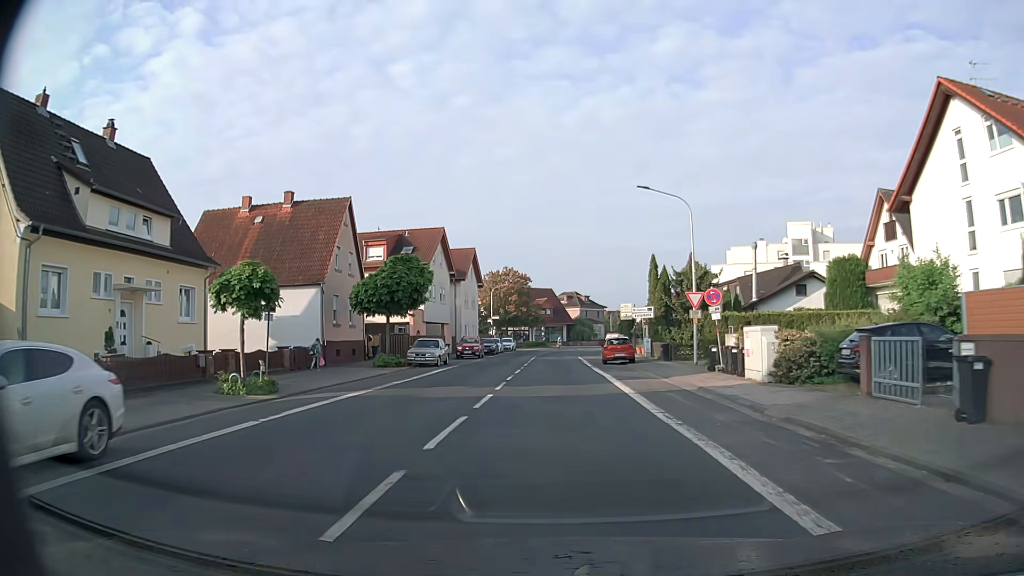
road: secondary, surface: asphalt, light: Day
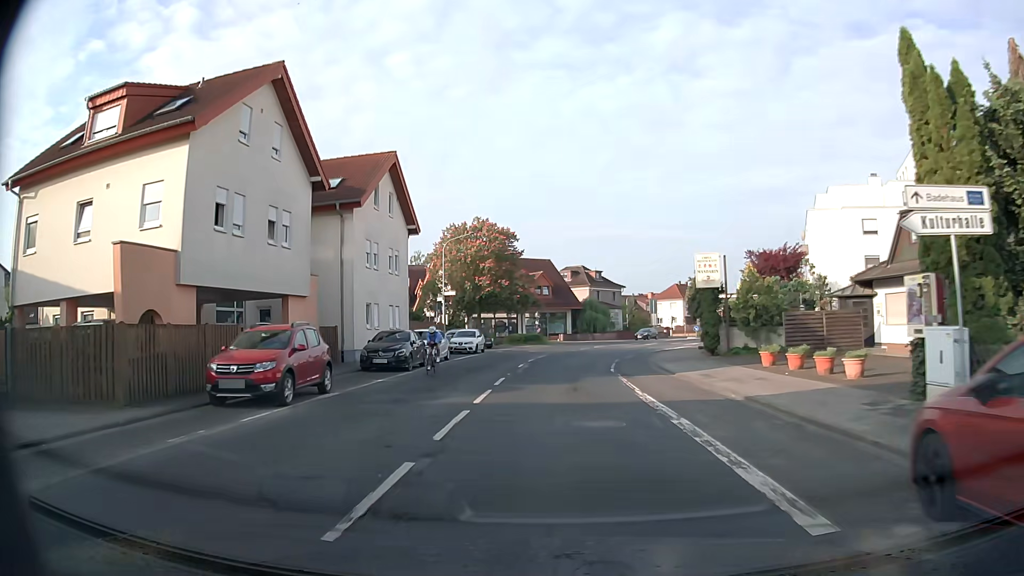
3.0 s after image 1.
(0.0, +34.4) m; 0°
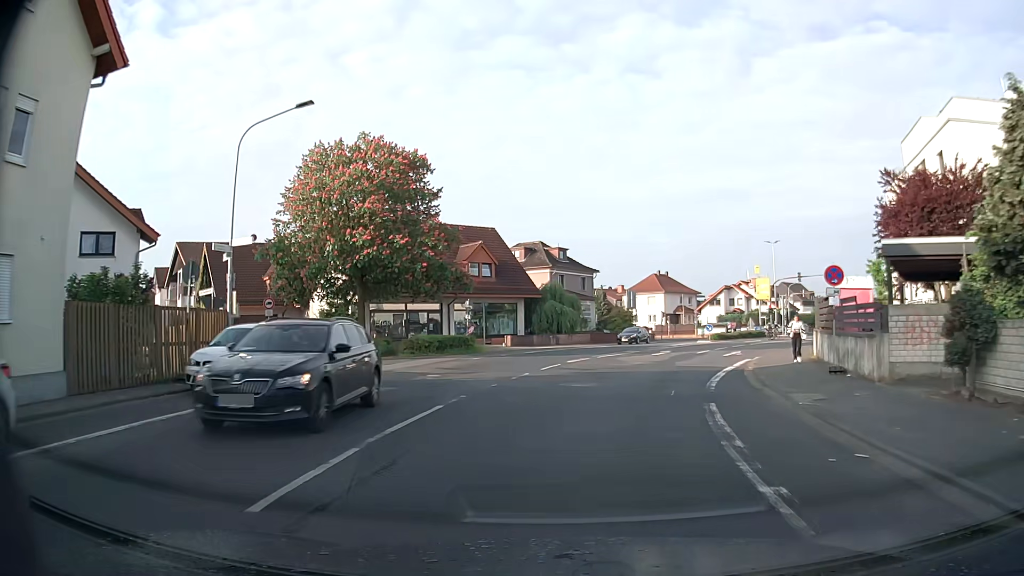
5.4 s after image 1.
(+0.5, +26.1) m; +4°
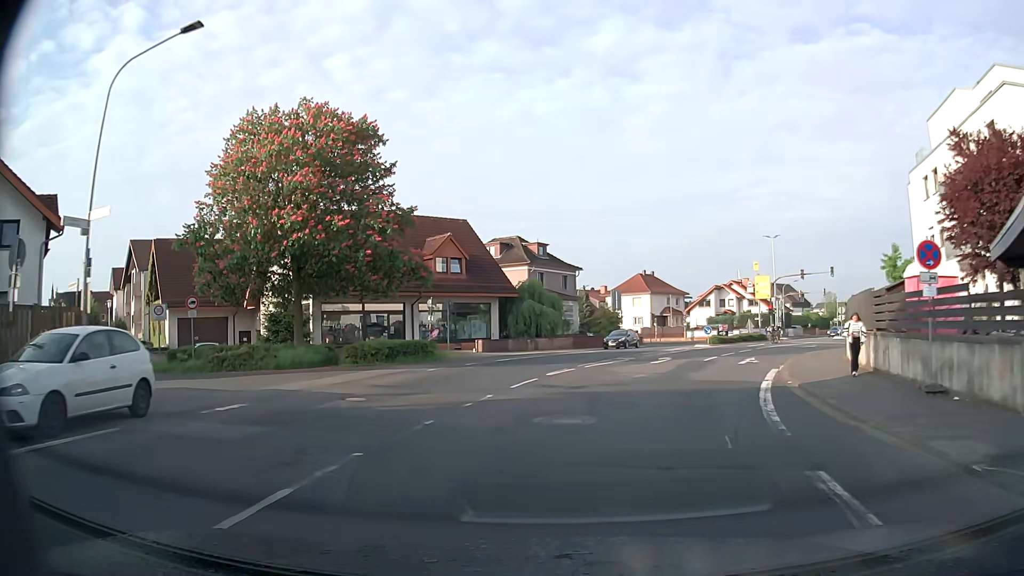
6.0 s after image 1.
(0.0, +6.1) m; +2°
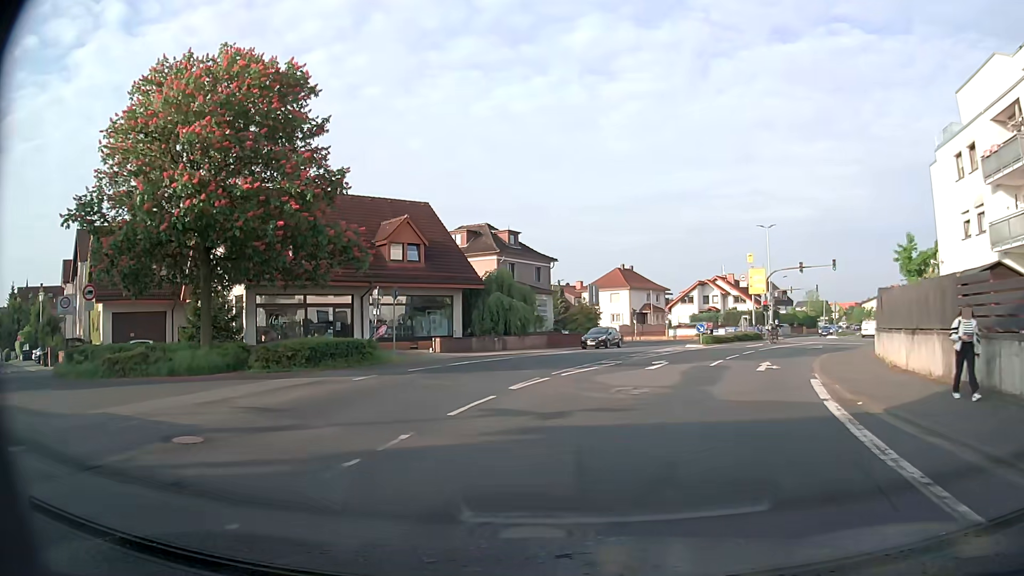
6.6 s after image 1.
(+0.1, +5.9) m; +2°
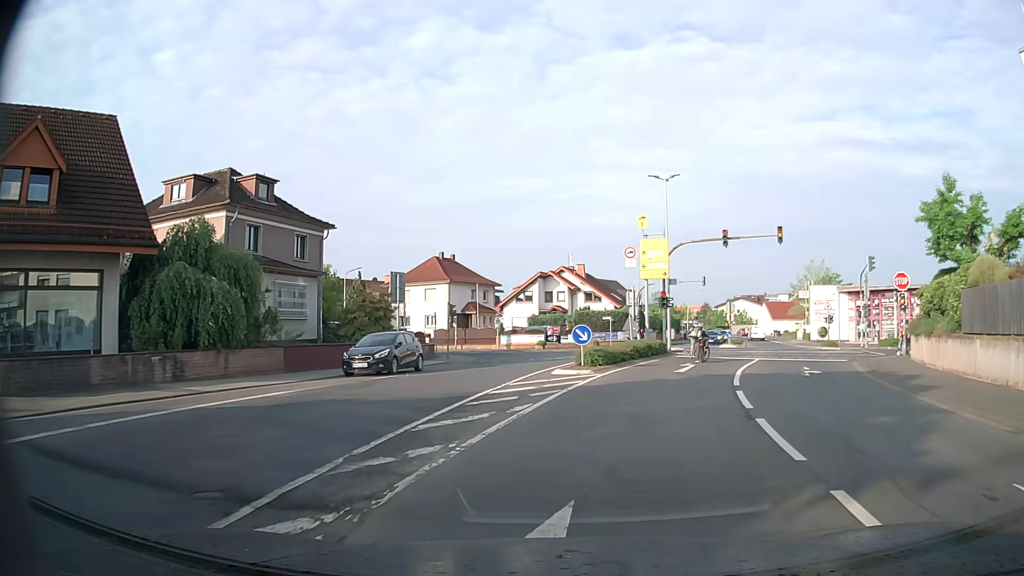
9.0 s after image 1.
(+2.4, +21.3) m; +15°
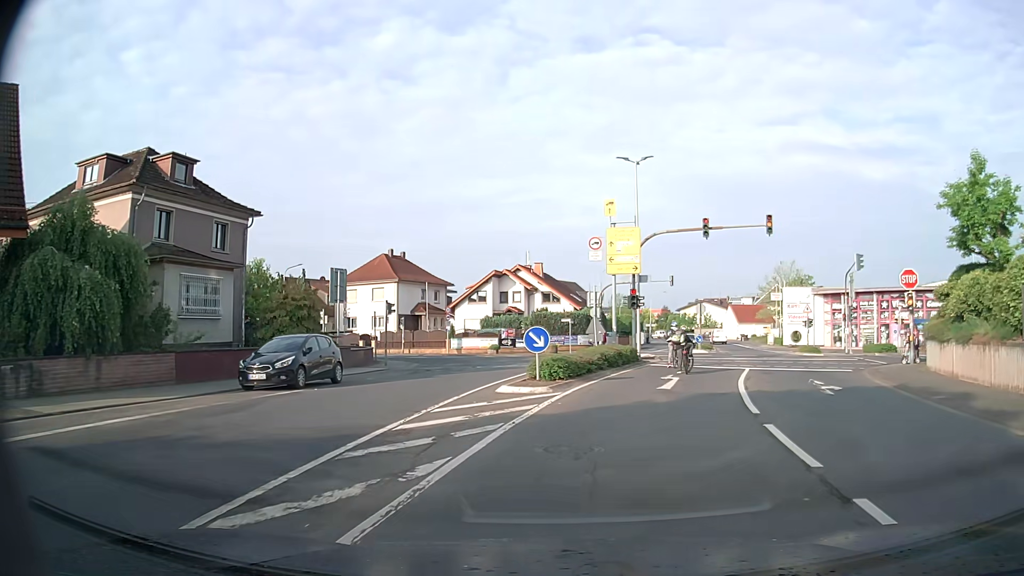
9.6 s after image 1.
(+0.1, +4.8) m; +4°
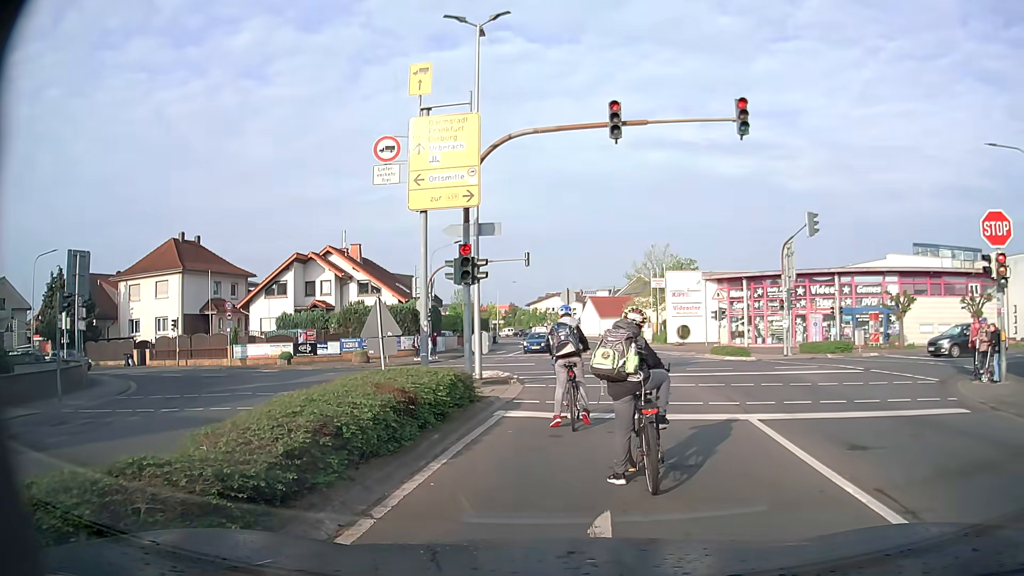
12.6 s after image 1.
(+1.3, +14.7) m; +13°
(0, +10) (0, +20) (-4, +29) (-13, +34) (-22, +36) (-32, +39) (-42, +41) (-51, +43) (-61, +46) (-71, +48) m
